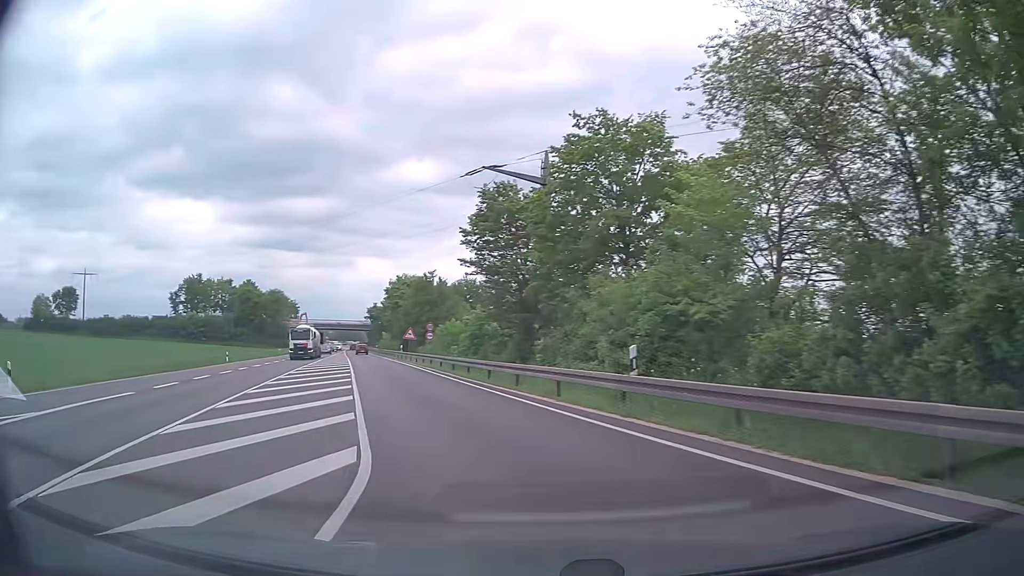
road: trunk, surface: asphalt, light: Day
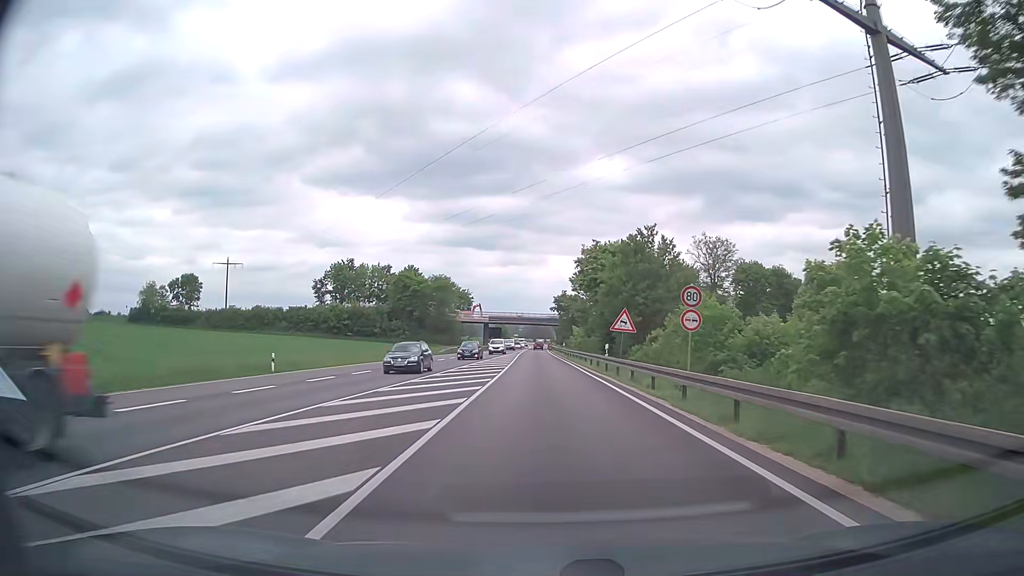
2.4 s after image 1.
(-6.0, +30.1) m; -16°
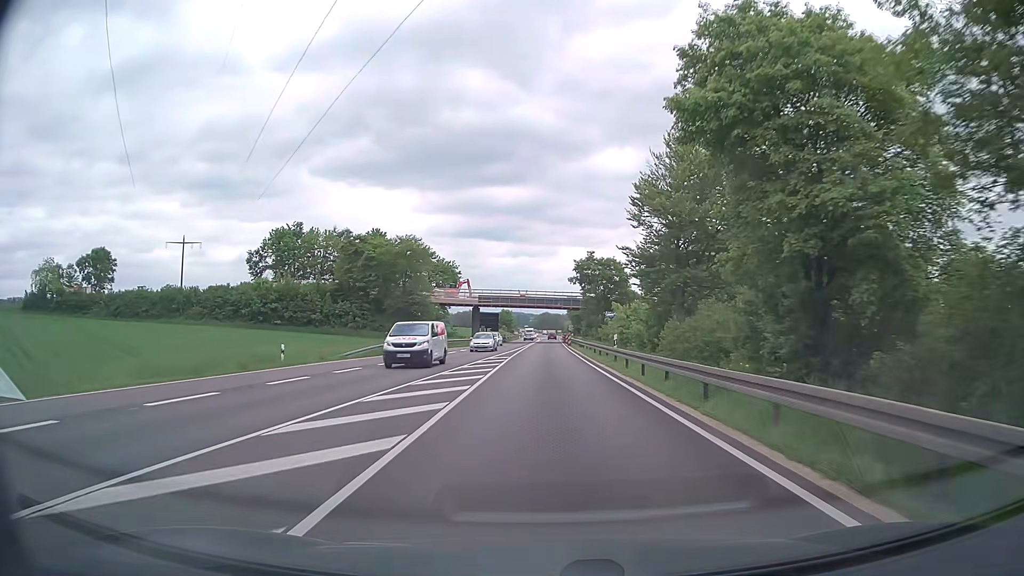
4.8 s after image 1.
(-0.3, +42.8) m; -1°
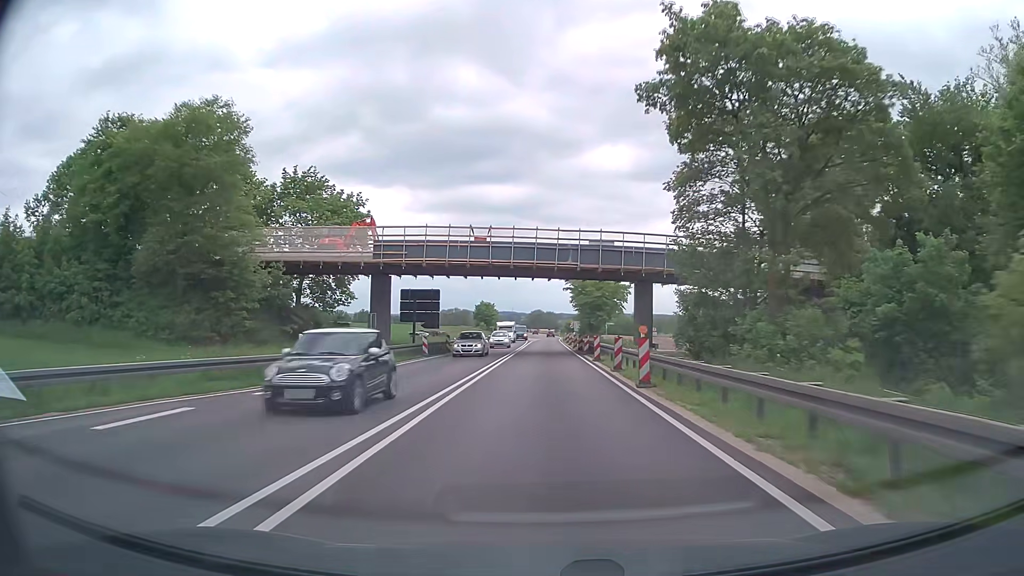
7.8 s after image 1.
(+0.1, +57.5) m; +1°
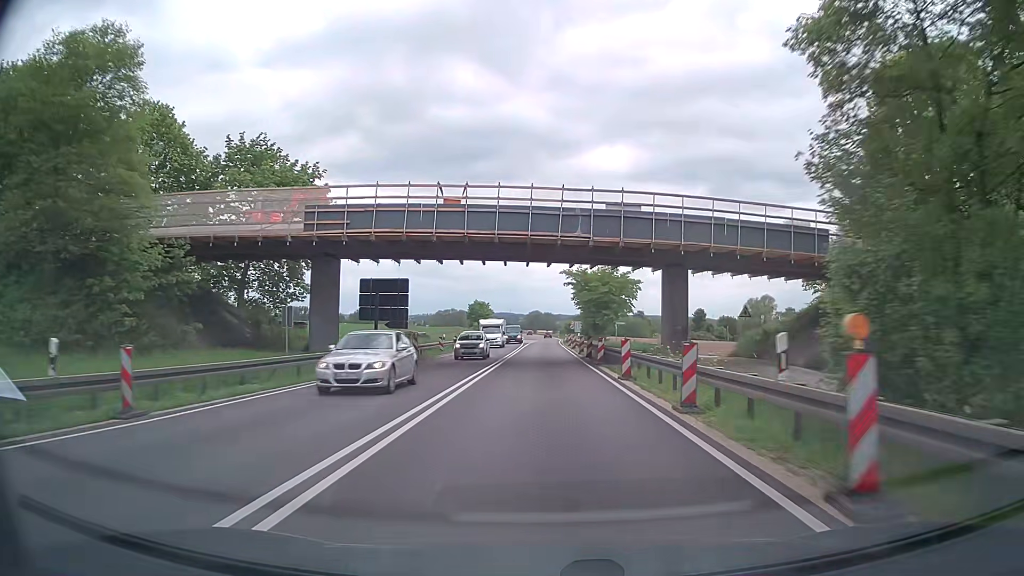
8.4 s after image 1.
(0.0, +11.7) m; 0°
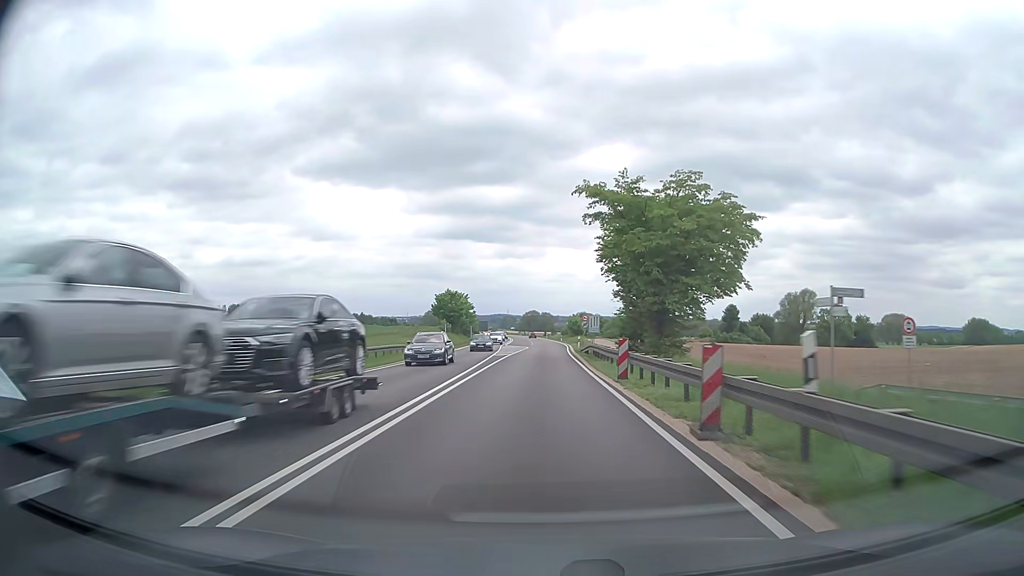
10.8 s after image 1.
(+0.4, +47.5) m; 0°
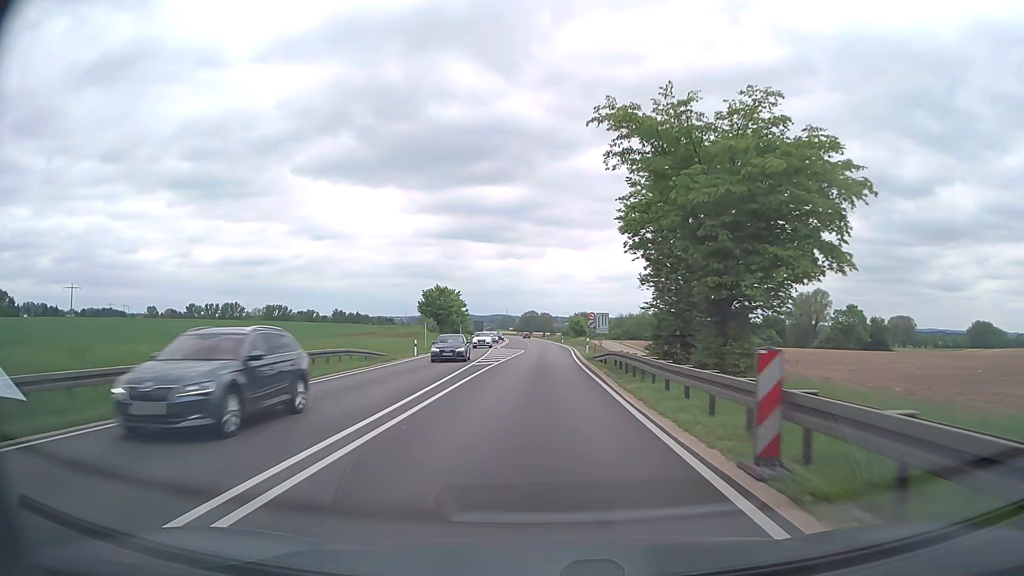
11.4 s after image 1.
(0.0, +12.2) m; 0°
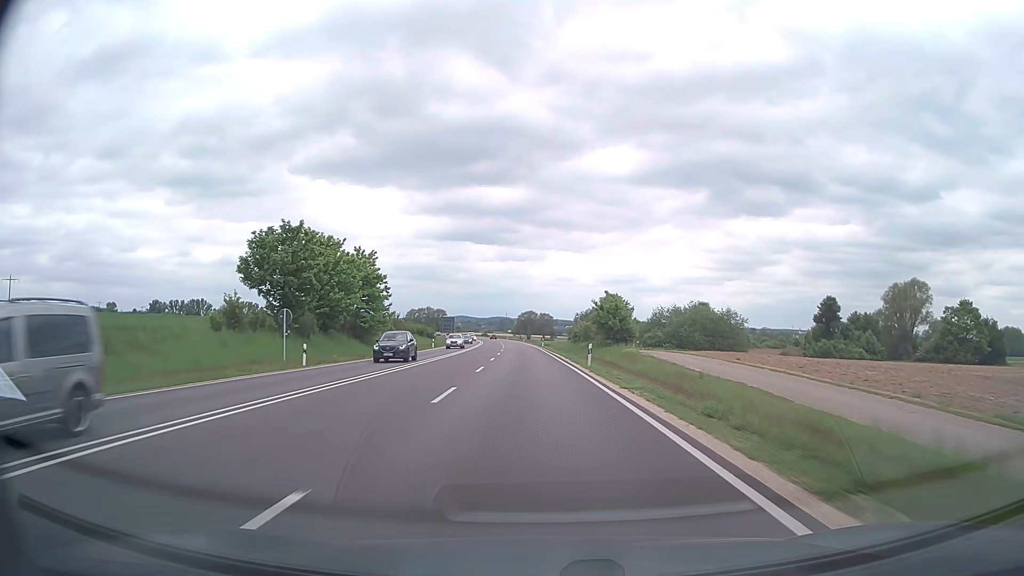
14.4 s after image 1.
(+0.7, +65.2) m; 0°
